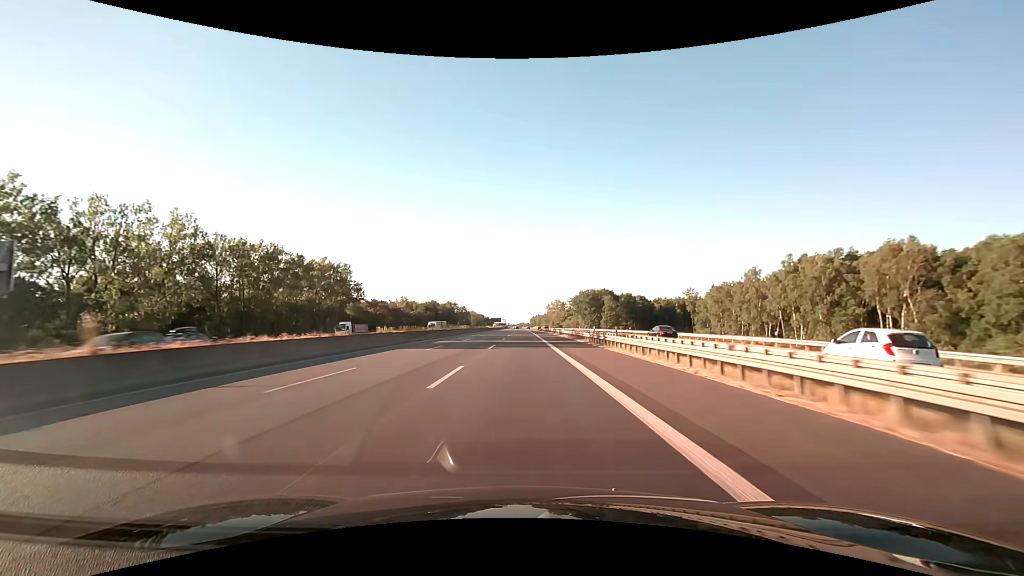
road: motorway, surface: asphalt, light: Day
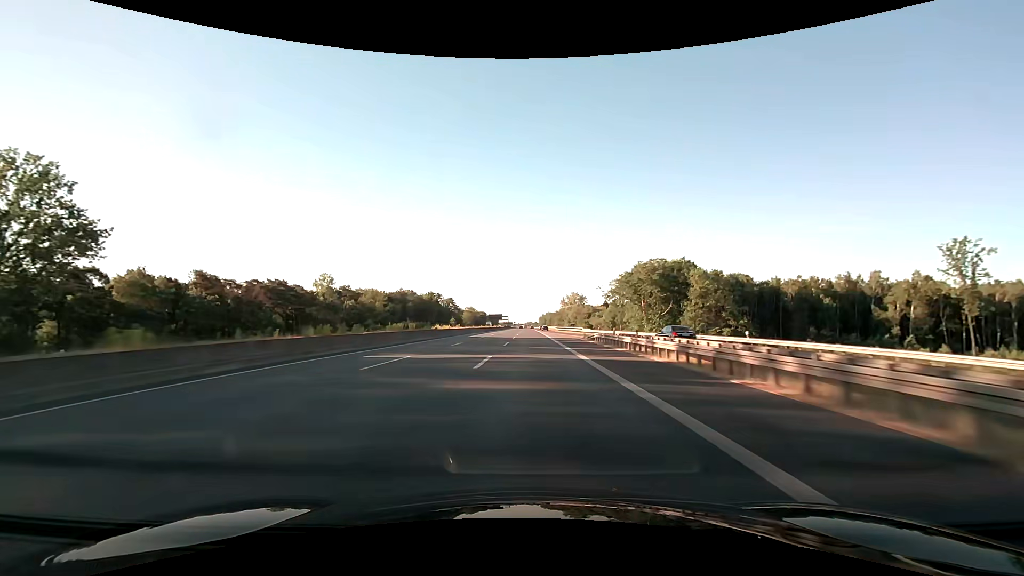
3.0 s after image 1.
(-0.6, +103.4) m; -1°
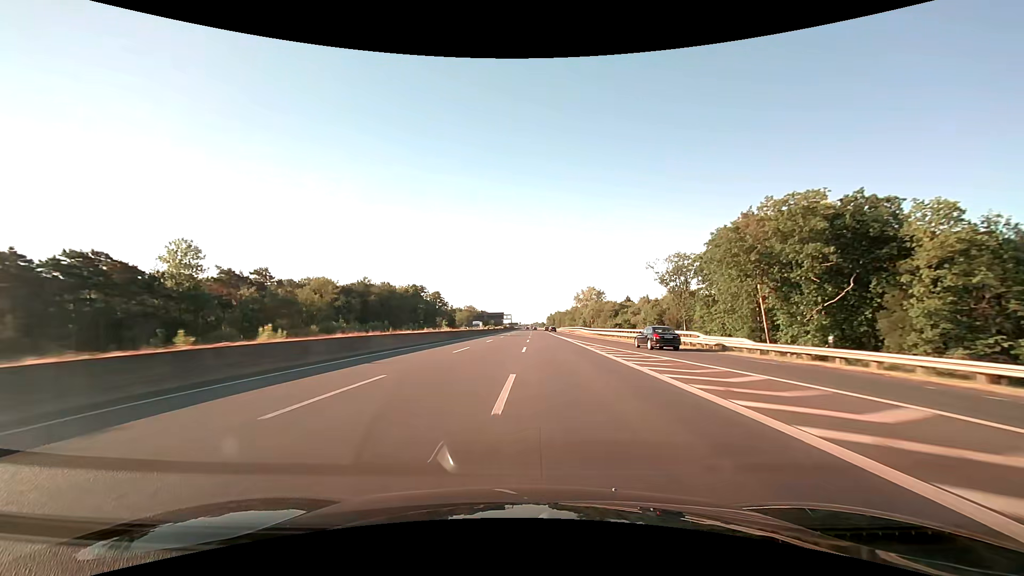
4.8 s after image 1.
(-0.4, +62.0) m; -1°
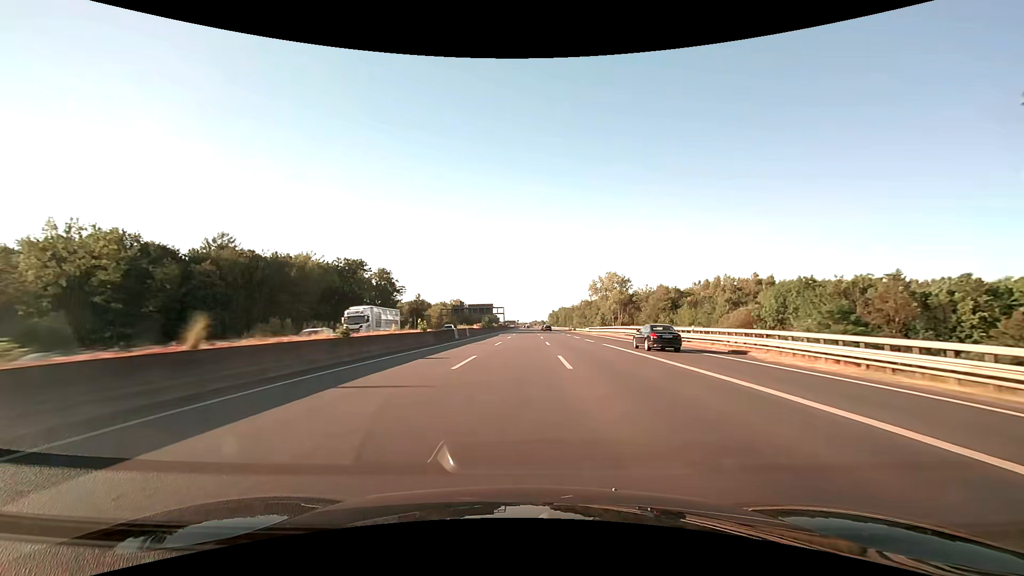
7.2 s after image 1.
(-0.1, +82.6) m; 0°
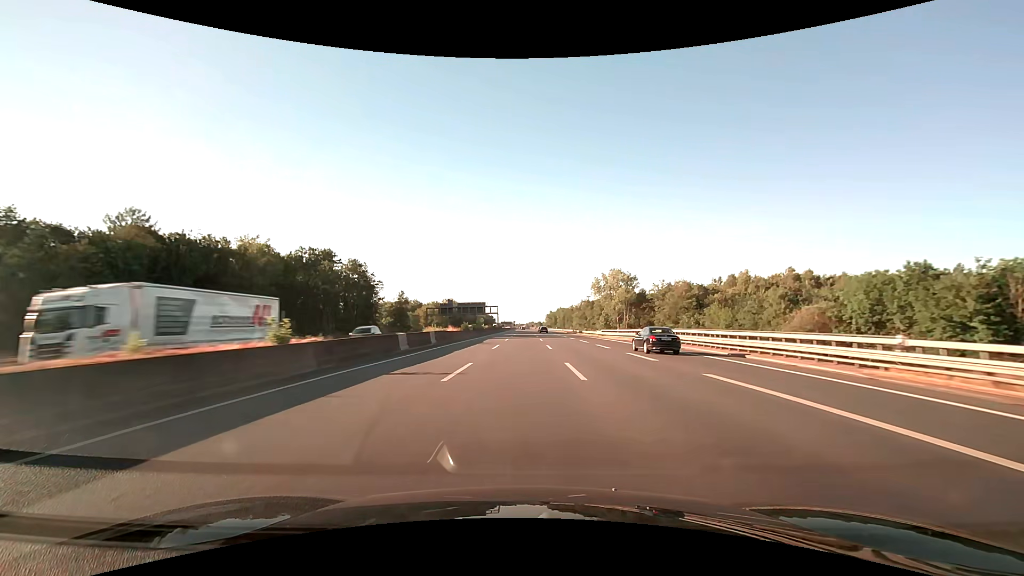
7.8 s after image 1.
(+0.1, +20.7) m; 0°
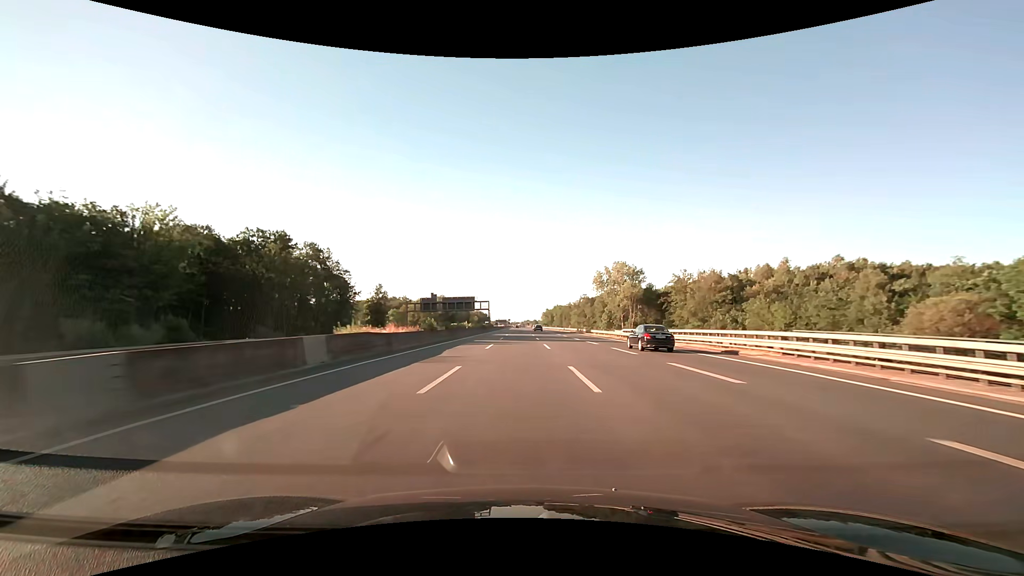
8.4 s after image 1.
(+0.1, +20.7) m; +1°
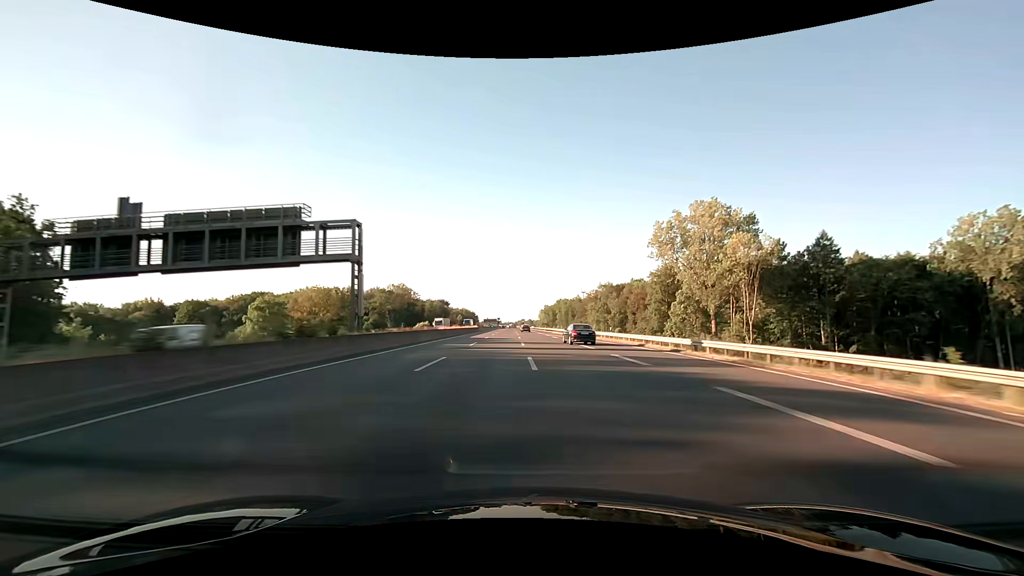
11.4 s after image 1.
(+0.6, +103.3) m; +1°
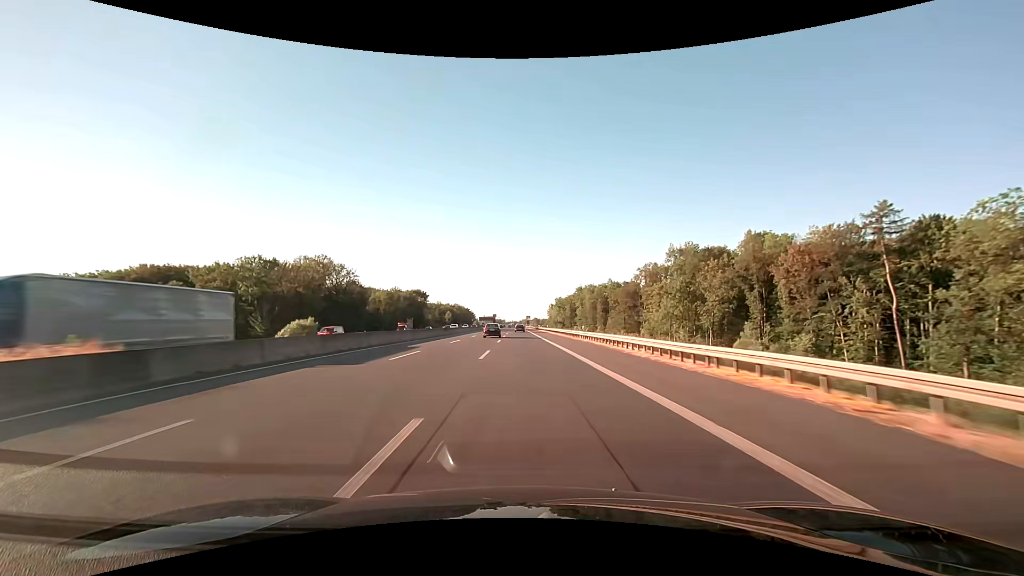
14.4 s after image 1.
(-0.1, +103.2) m; 0°
(0, +10) (0, +20) (0, +30) (0, +40) (0, +50) (0, +60) (0, +70) (0, +80) (-1, +90) (-1, +100) m
